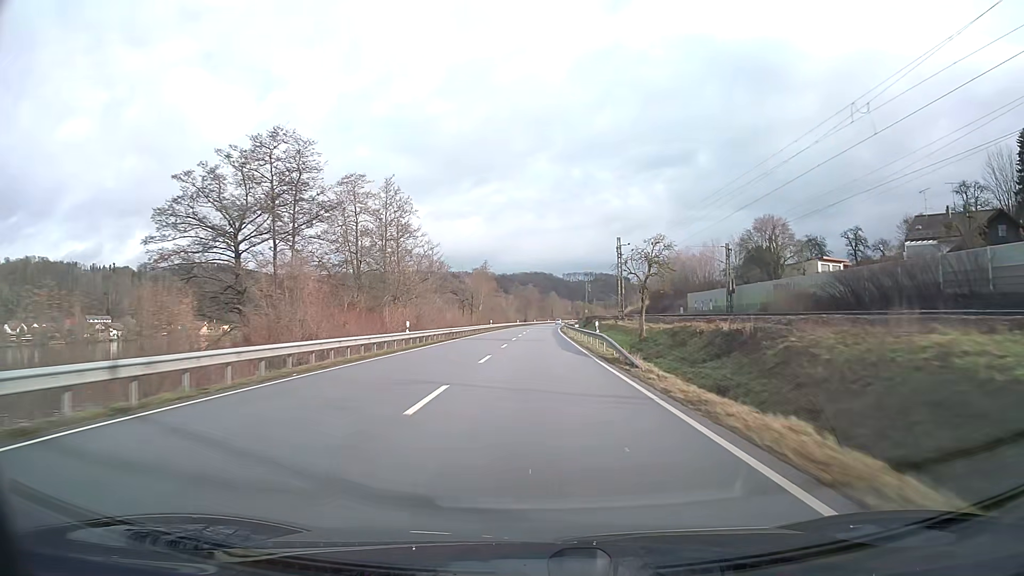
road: primary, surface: asphalt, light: Day
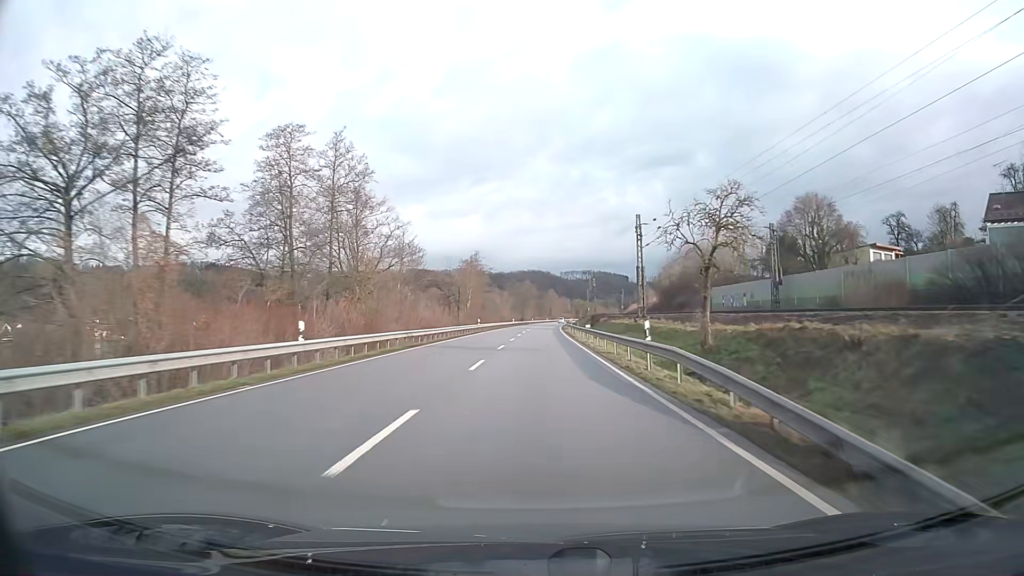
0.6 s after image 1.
(0.0, +15.9) m; 0°
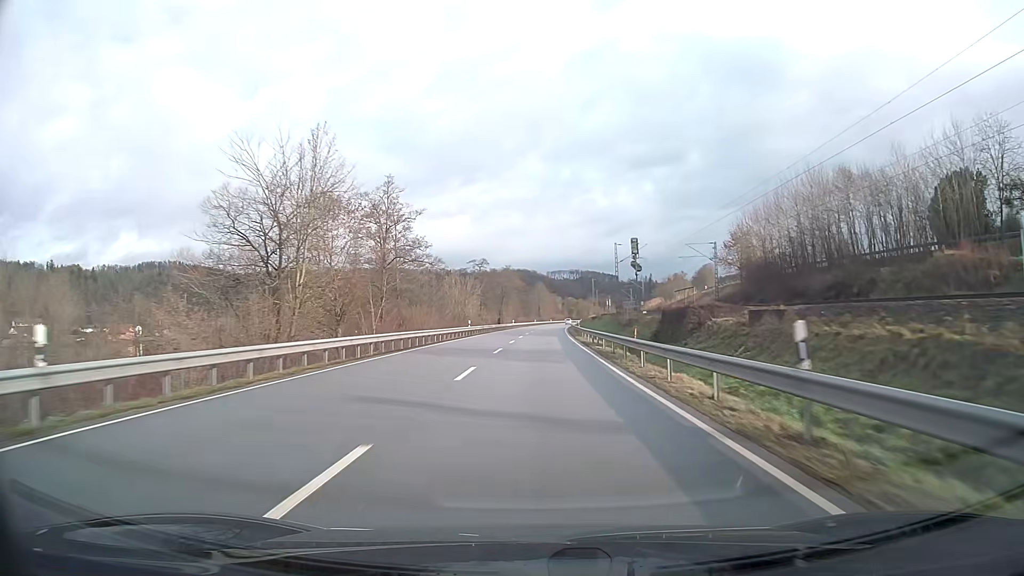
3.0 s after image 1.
(+0.7, +63.4) m; +1°
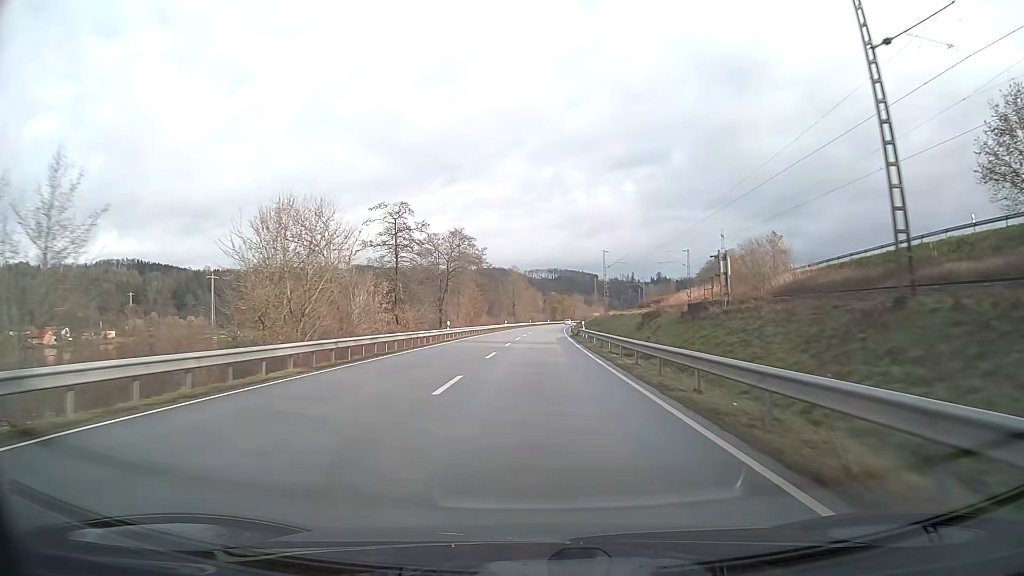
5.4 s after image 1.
(+1.1, +63.3) m; +2°
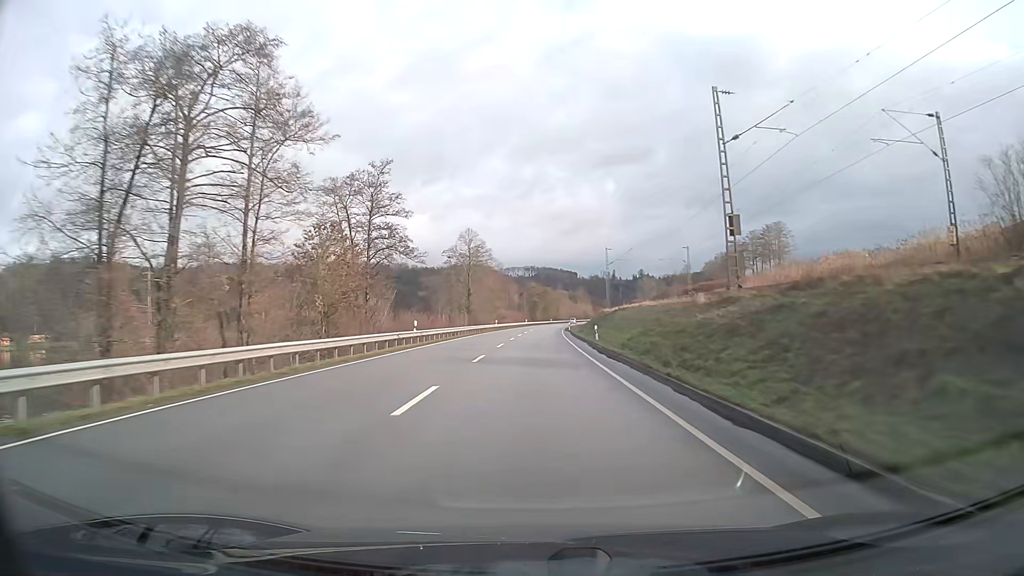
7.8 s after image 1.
(+1.1, +63.3) m; +2°
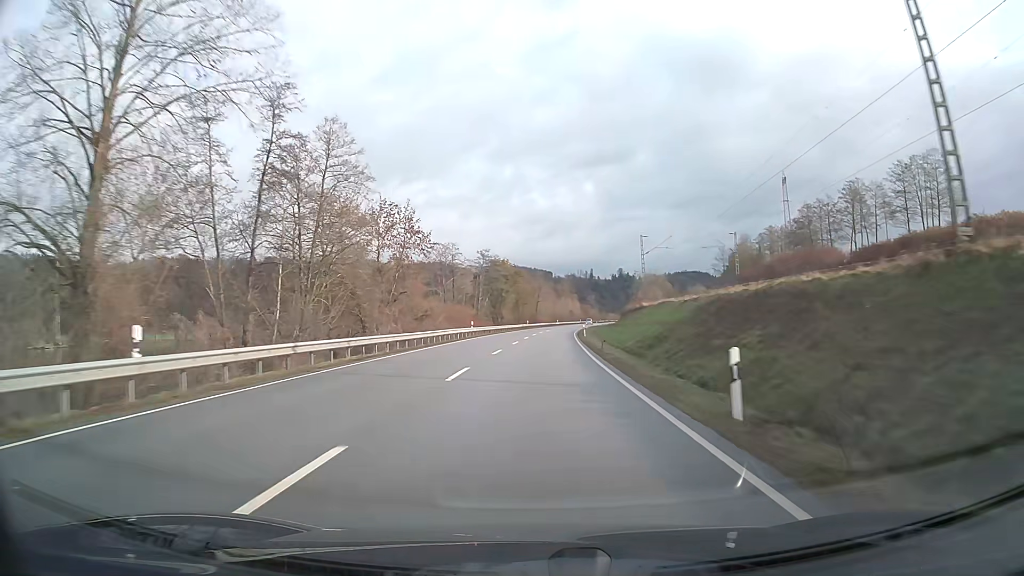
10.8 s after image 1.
(+1.5, +79.0) m; +2°
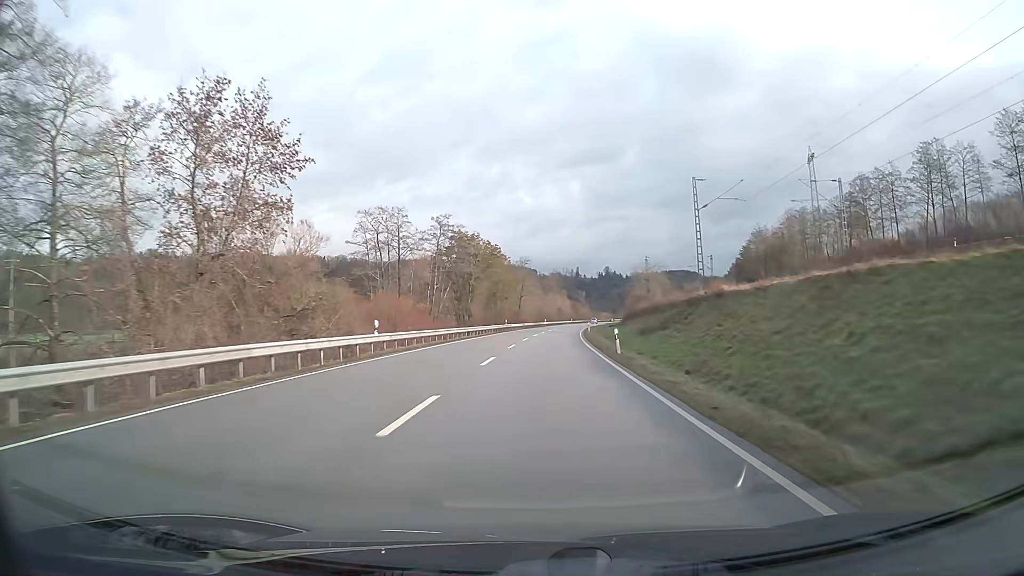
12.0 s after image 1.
(+0.4, +31.6) m; +1°
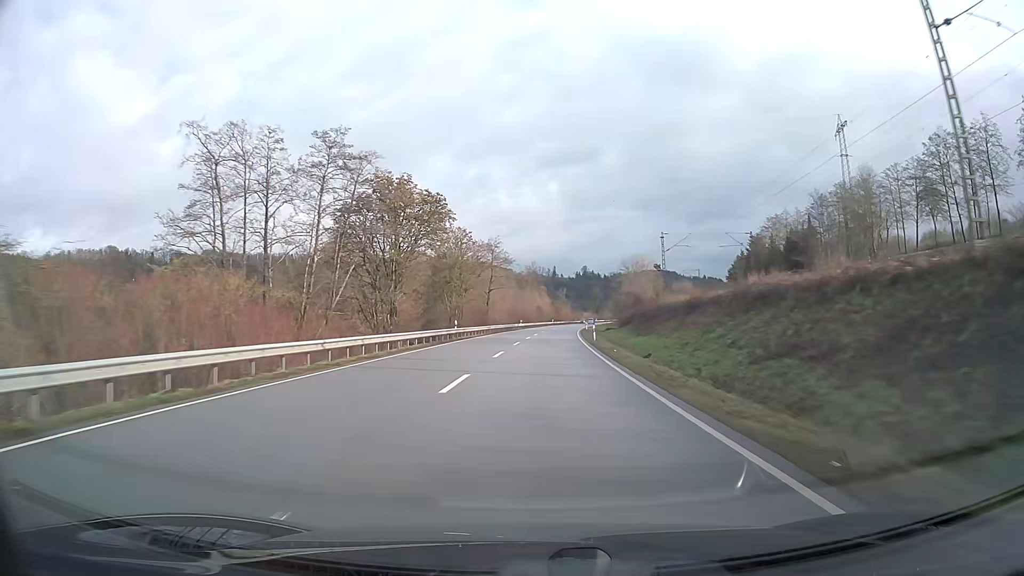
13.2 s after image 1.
(+0.5, +31.6) m; +2°
(0, +10) (0, +20) (0, +30) (+1, +40) (+1, +50) (+2, +60) (+3, +70) (+3, +80) (+4, +90) (+5, +100) m
